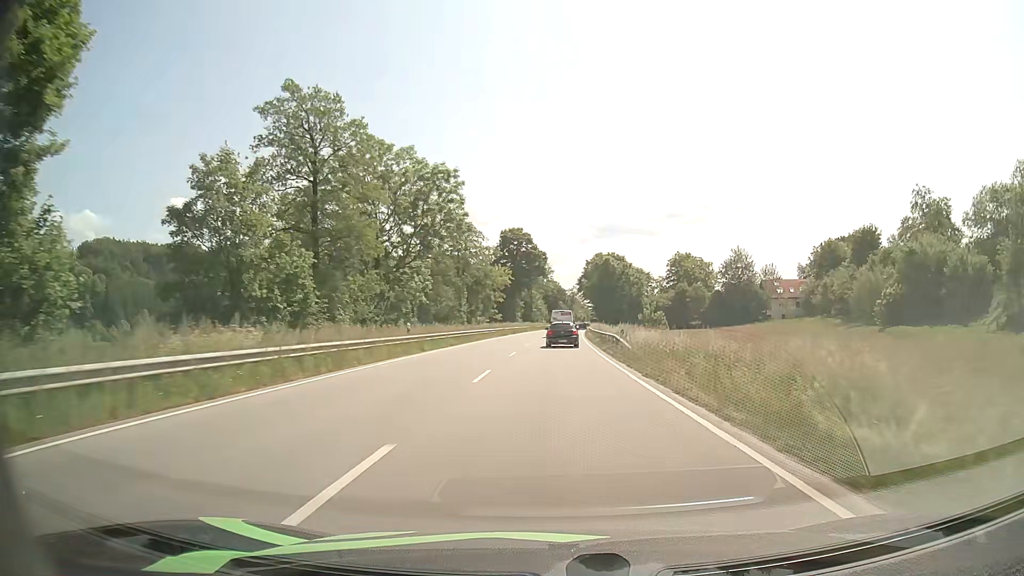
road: primary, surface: asphalt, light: Day
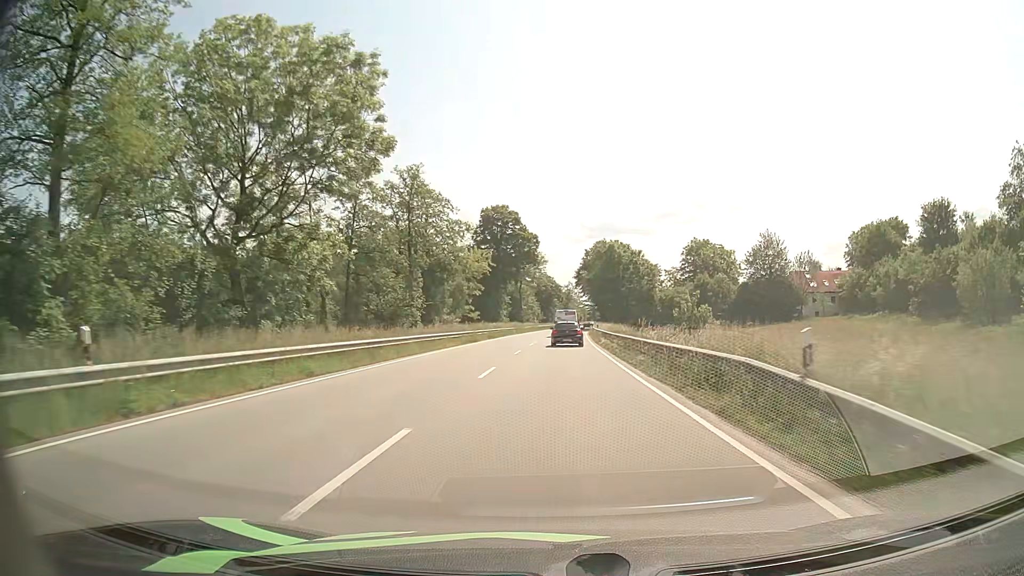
(+0.1, +22.9) m; 0°
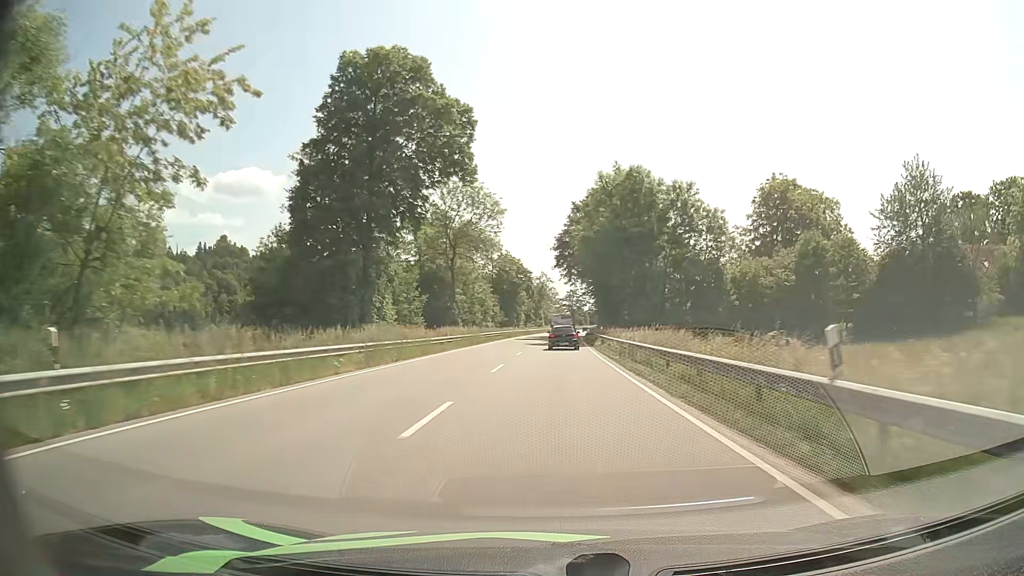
(+1.1, +56.5) m; +3°
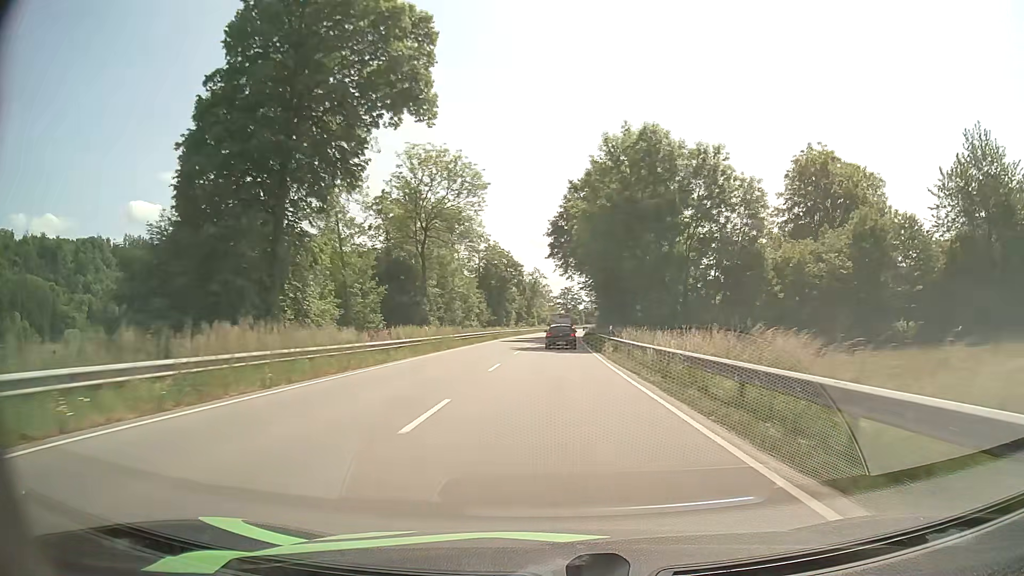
(+0.1, +11.6) m; +1°
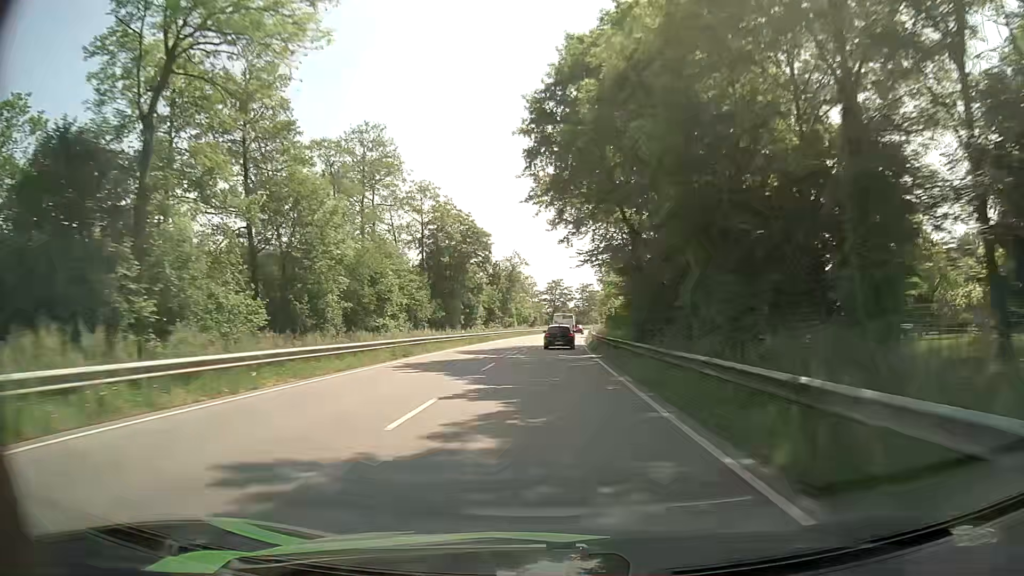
(+0.4, +35.6) m; +1°
(0, +10) (0, +20) (0, +30) (0, +40) (0, +50) (+1, +60) (+1, +70) (+2, +80) (+3, +90) (+4, +100) m
